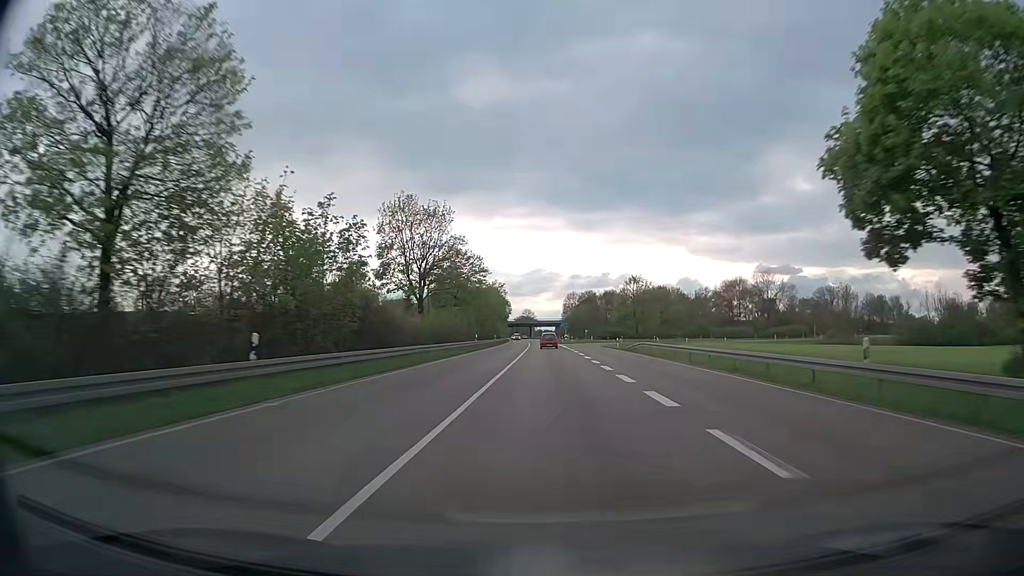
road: trunk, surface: asphalt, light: Day
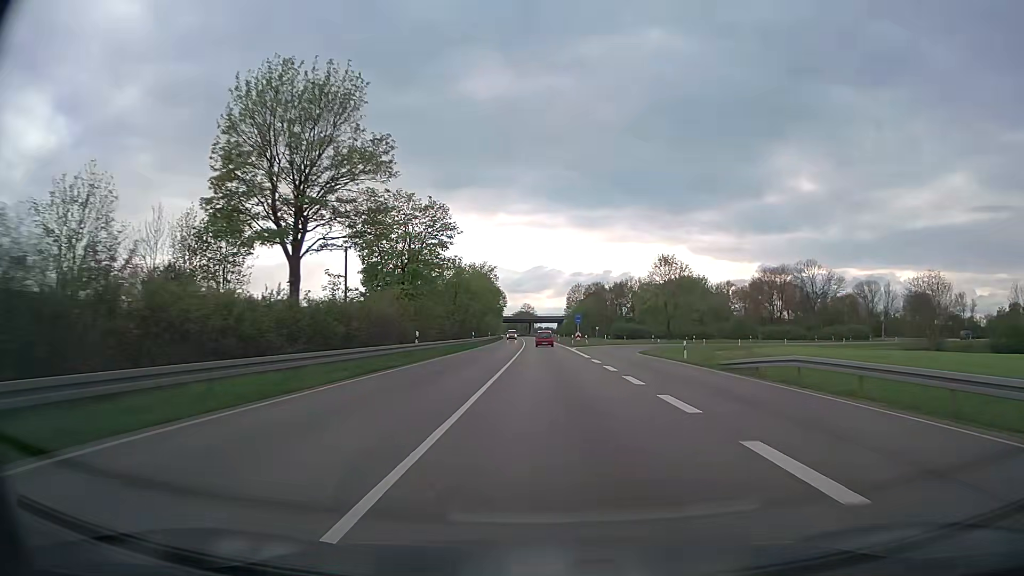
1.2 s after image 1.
(0.0, +30.8) m; 0°
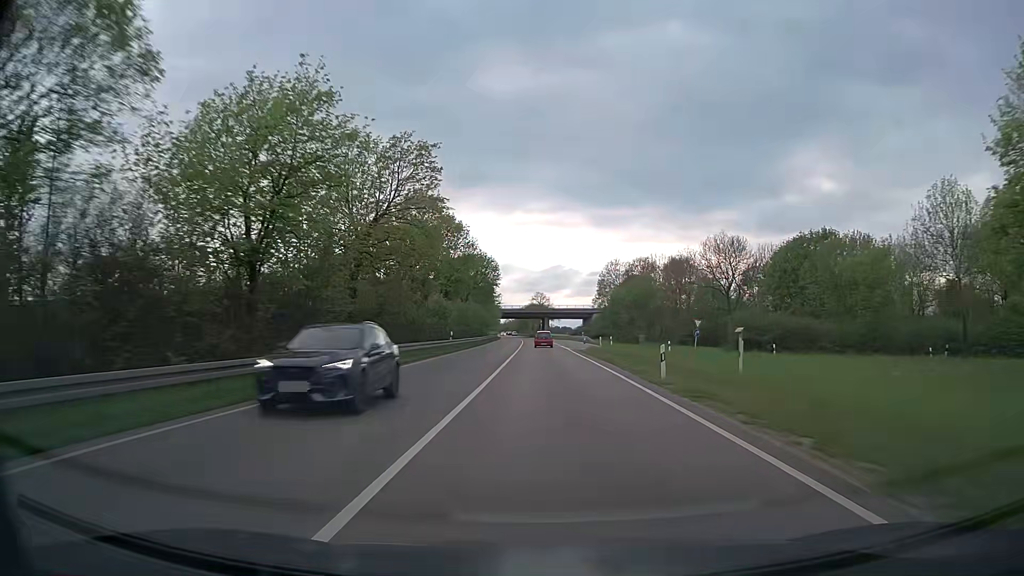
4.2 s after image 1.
(-0.6, +75.7) m; -1°
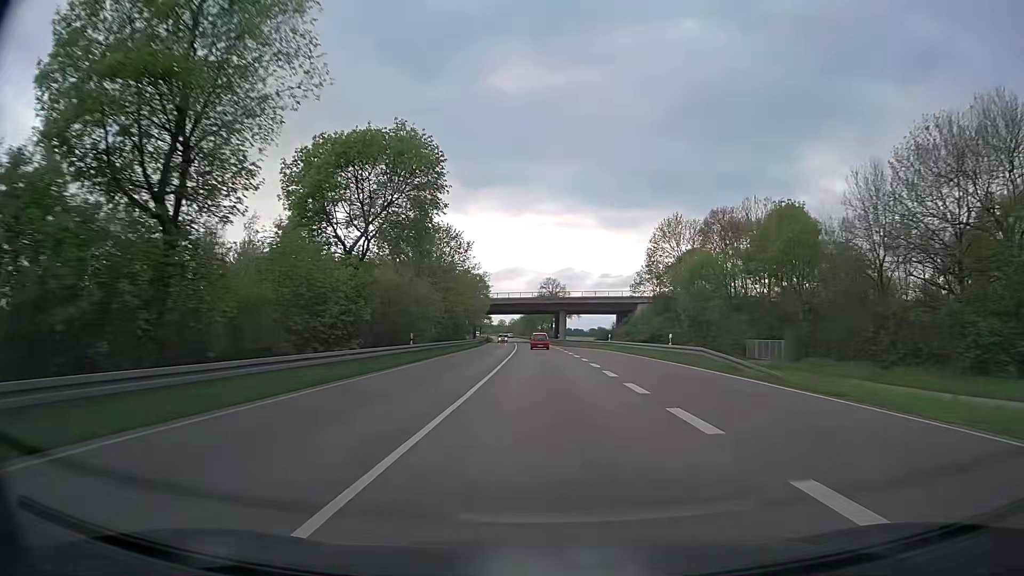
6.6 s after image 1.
(-0.3, +60.5) m; -1°
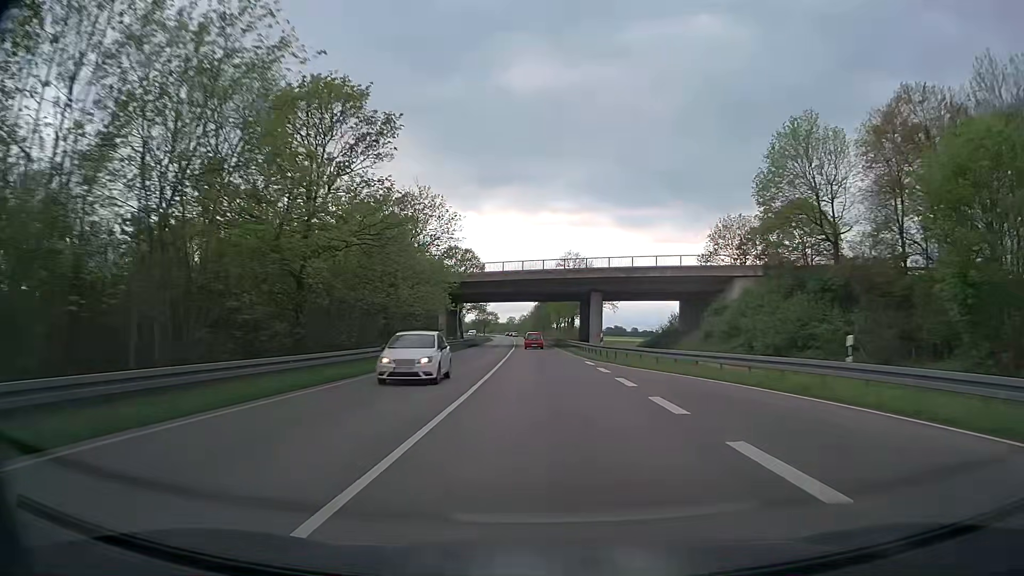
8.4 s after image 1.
(-0.4, +45.5) m; -1°
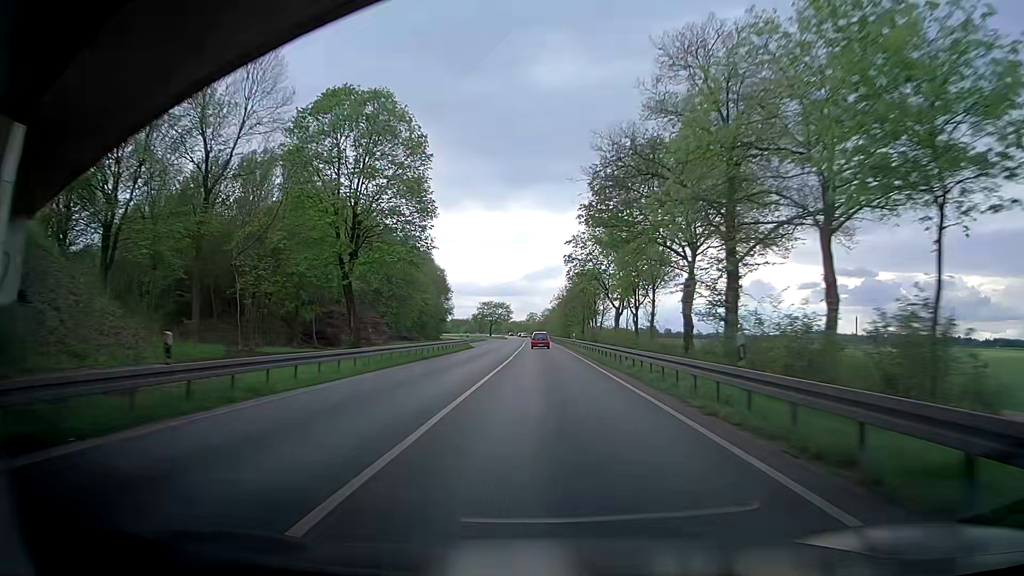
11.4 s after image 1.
(-1.5, +75.7) m; -2°
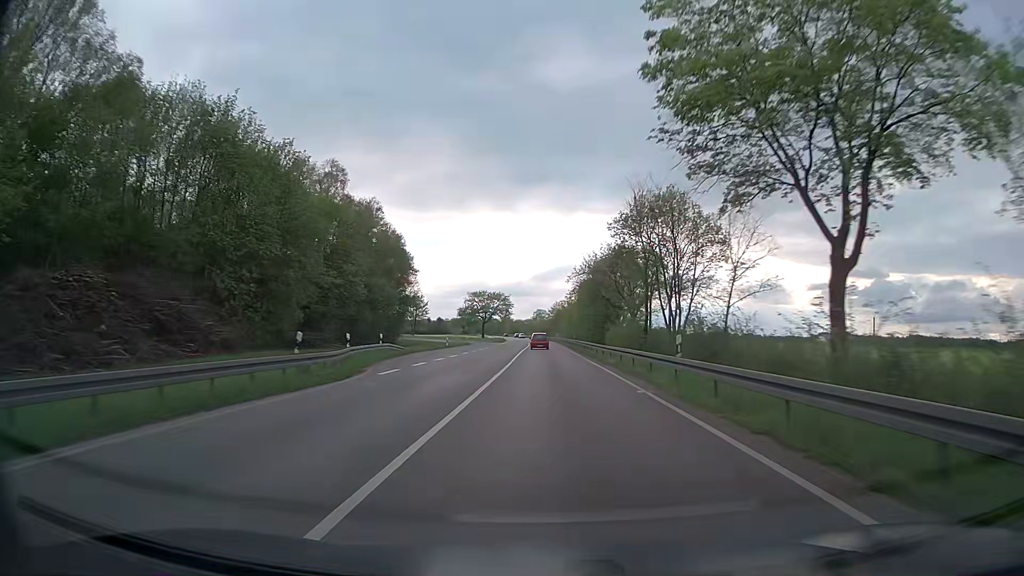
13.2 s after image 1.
(-0.4, +45.5) m; -1°
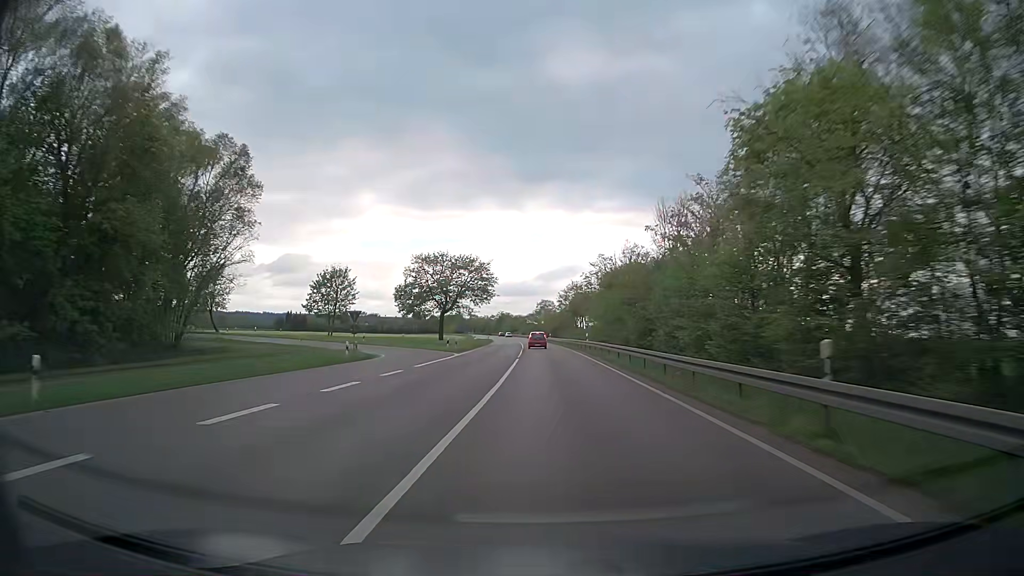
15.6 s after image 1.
(-0.2, +60.9) m; 0°
(0, +10) (0, +20) (0, +30) (0, +40) (0, +50) (0, +60) (-1, +70) (-1, +80) (-1, +90) (-2, +100) m
